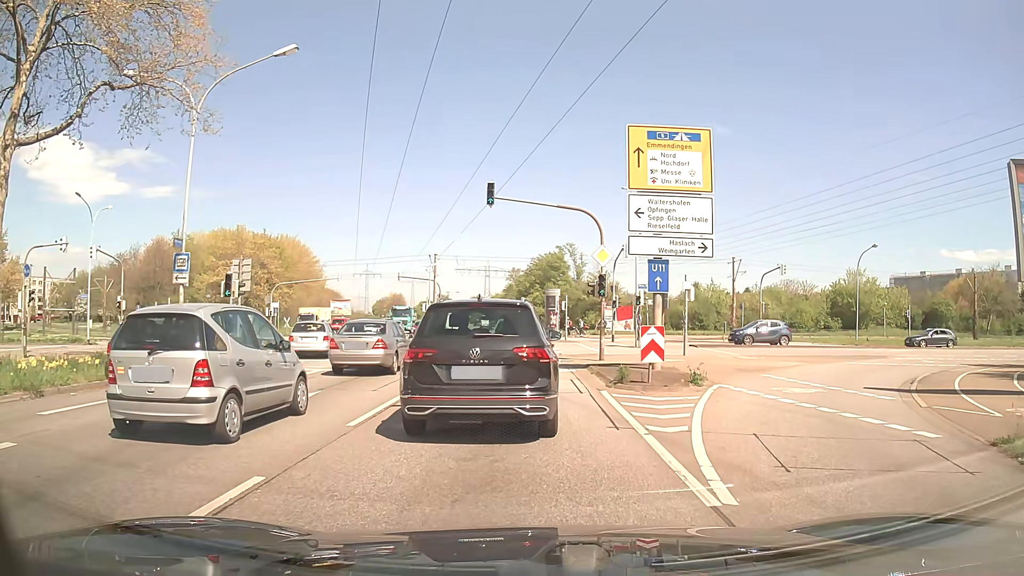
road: primary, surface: asphalt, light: Day
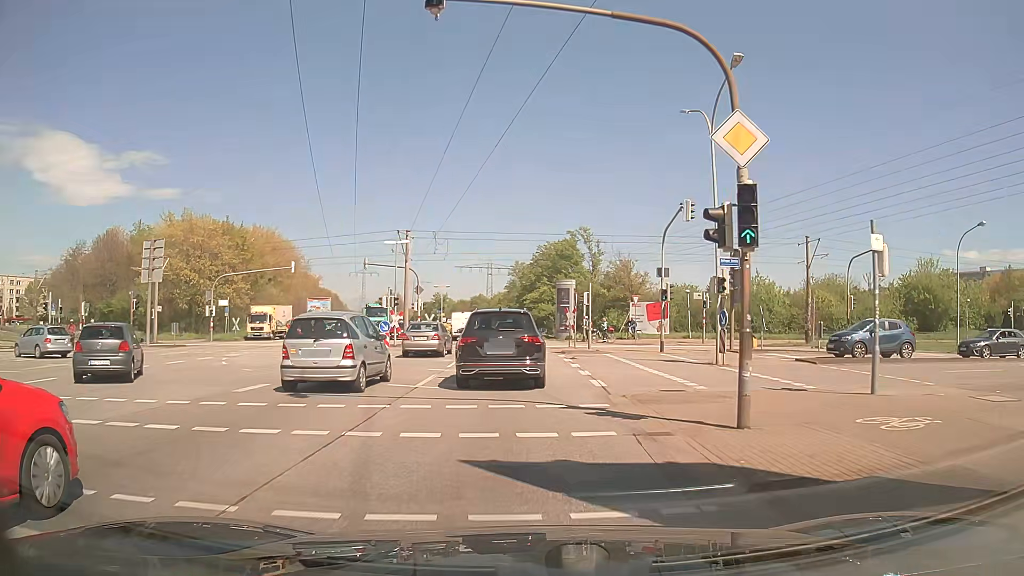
(-0.1, +16.5) m; -1°
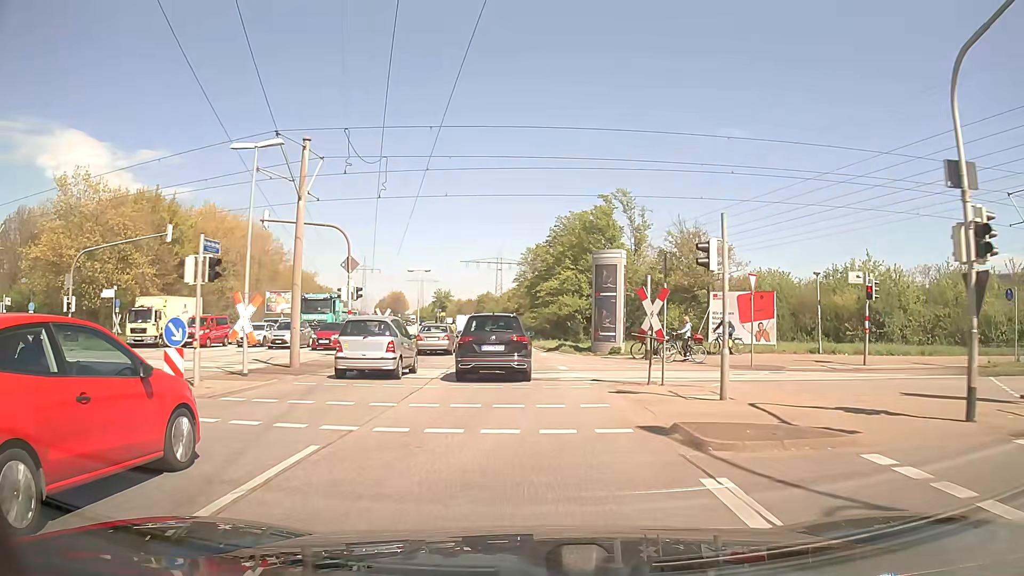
(-0.1, +23.0) m; -1°
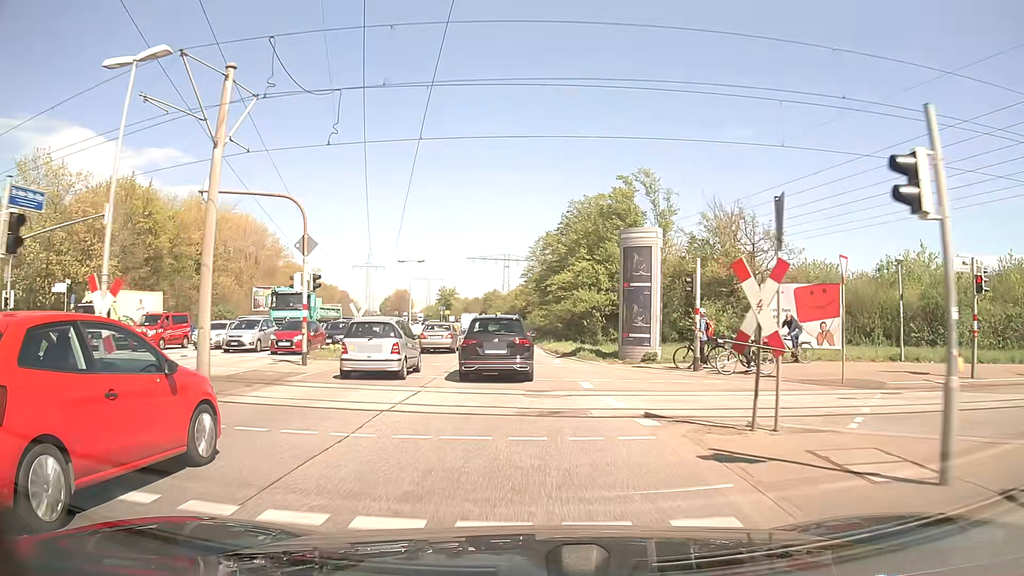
(-0.1, +6.9) m; -1°
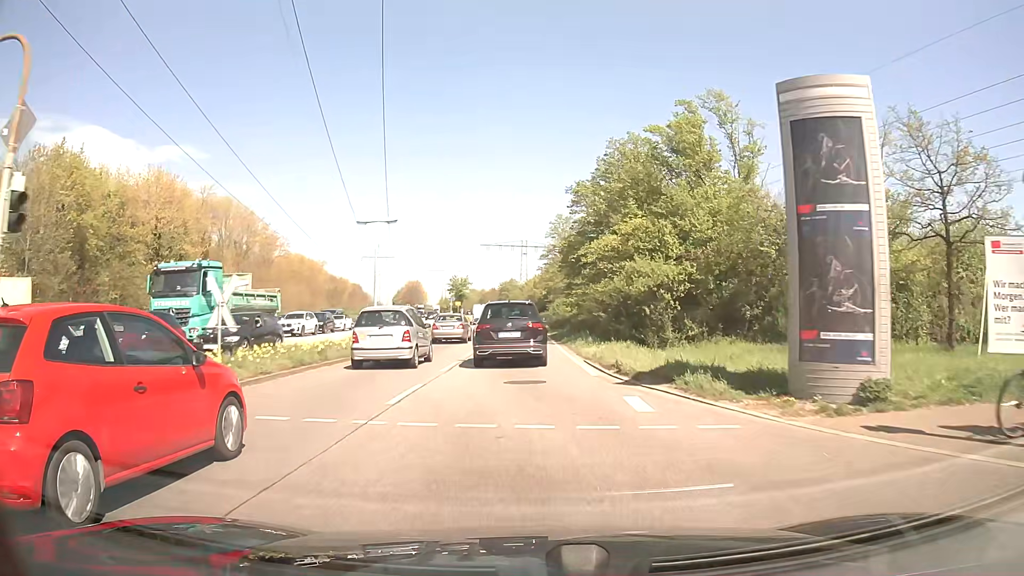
(-0.2, +14.9) m; -1°
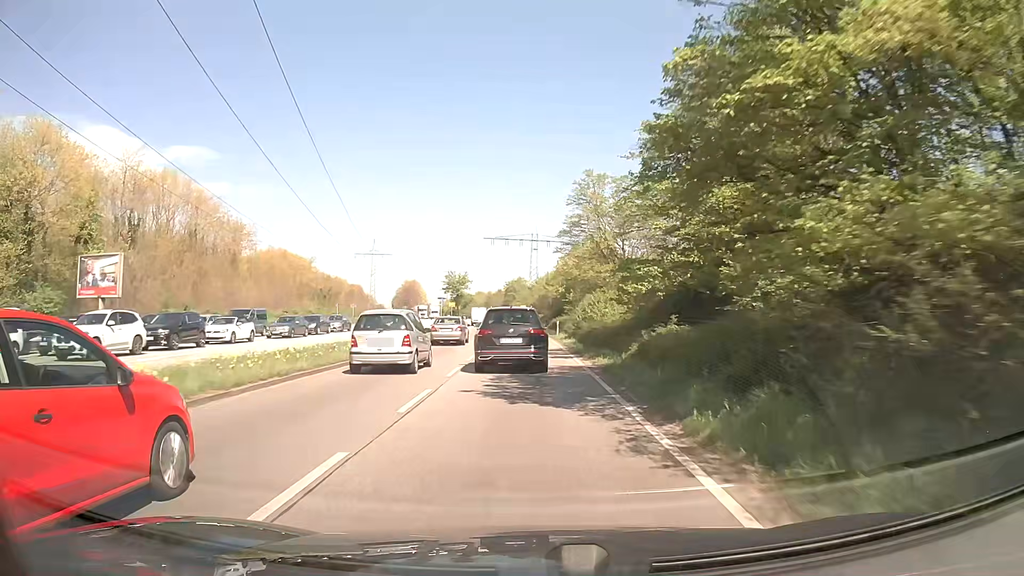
(-0.3, +24.4) m; -1°
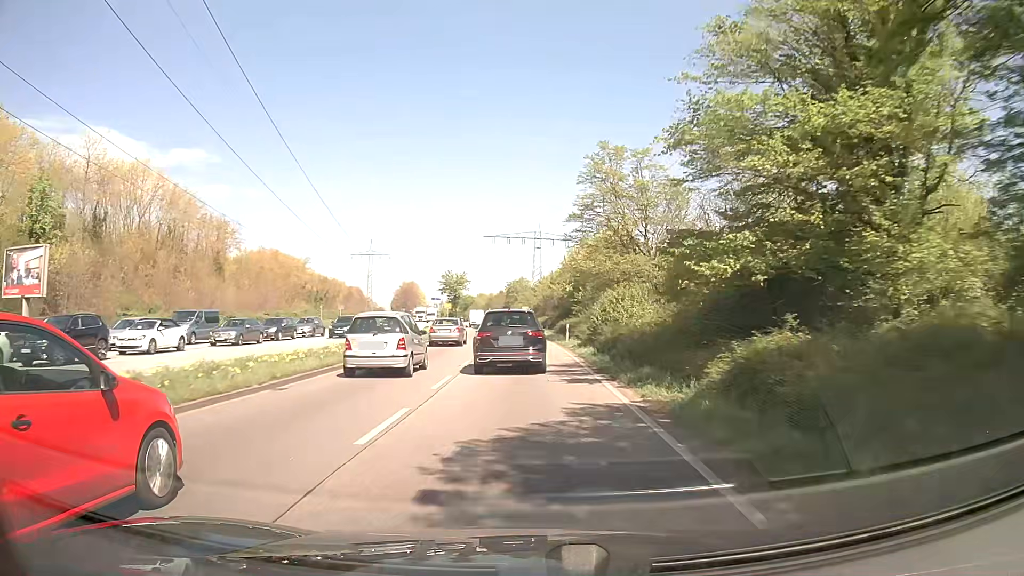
(0.0, +8.5) m; 0°
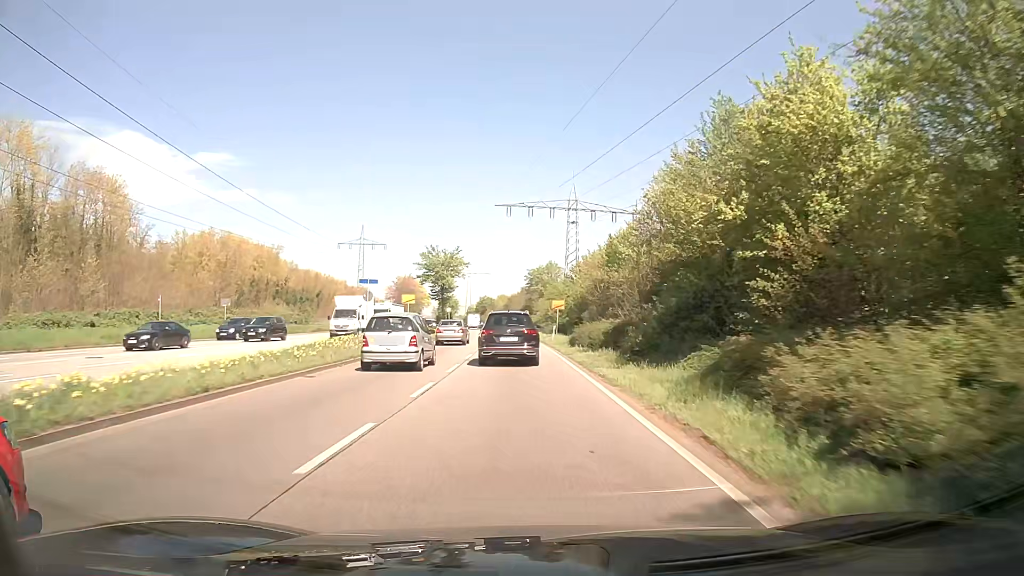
(-0.8, +44.3) m; -2°
(0, +10) (0, +20) (-1, +30) (-1, +40) (-2, +50) (-2, +60) (-3, +70) (-3, +80) (-4, +90) (-5, +100) m
